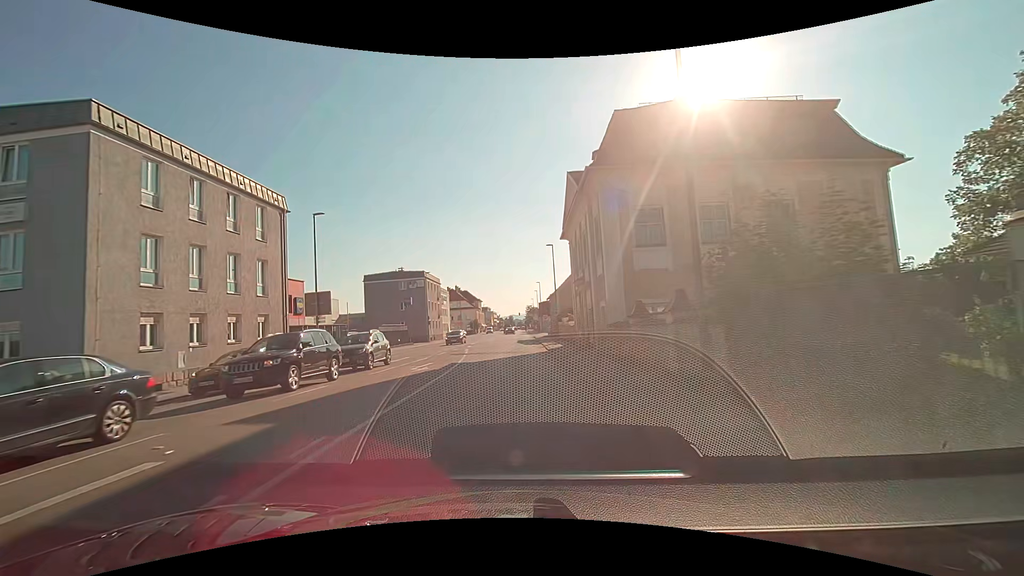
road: tertiary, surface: asphalt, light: Day
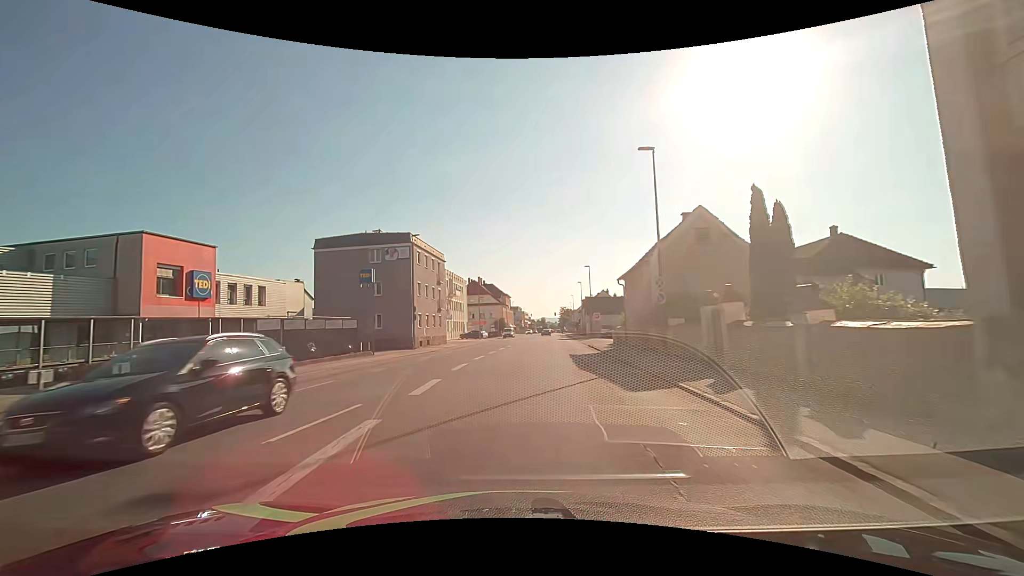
(-1.0, +29.6) m; -3°
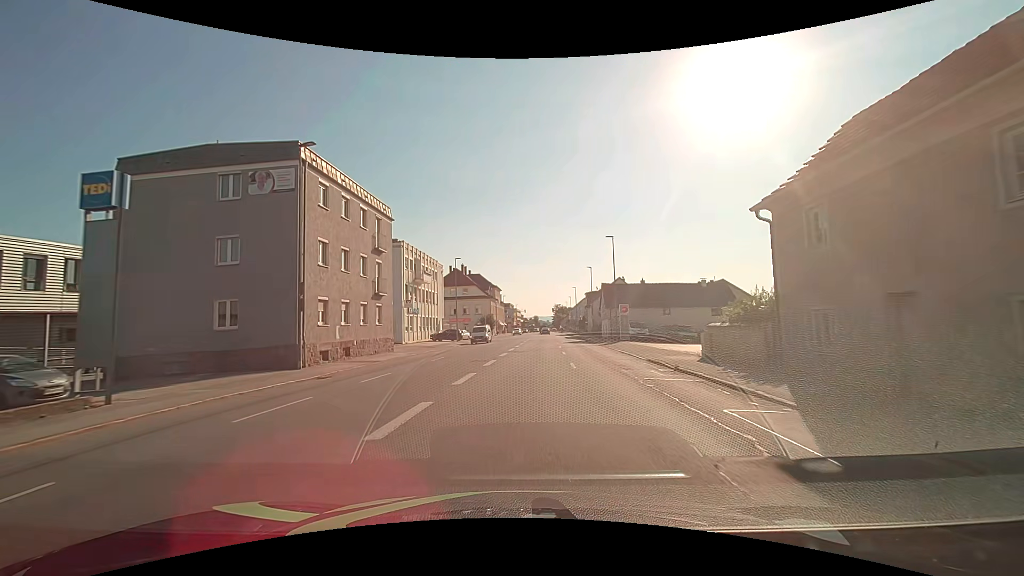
(-0.2, +22.2) m; 0°
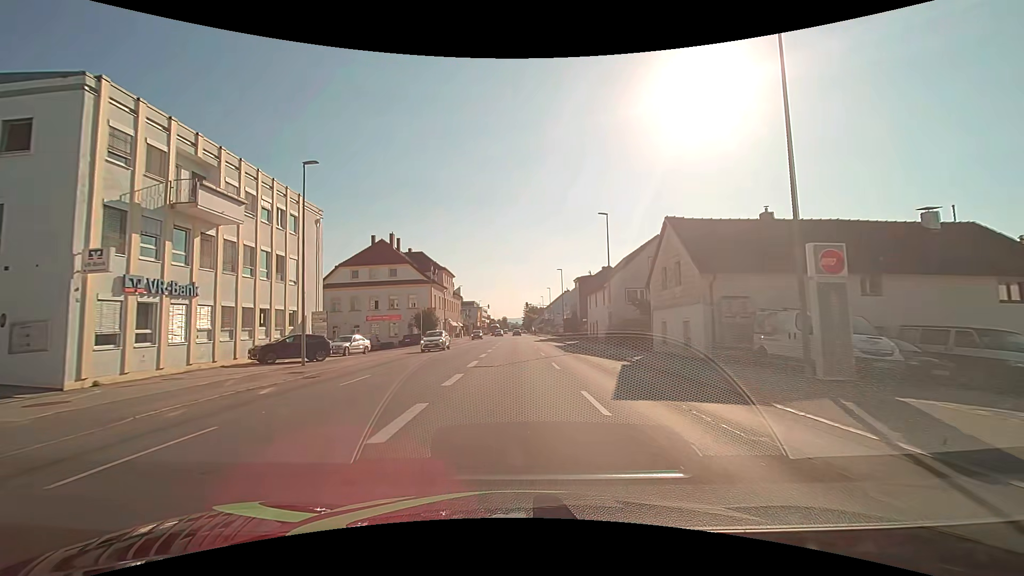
(+1.4, +36.2) m; +4°
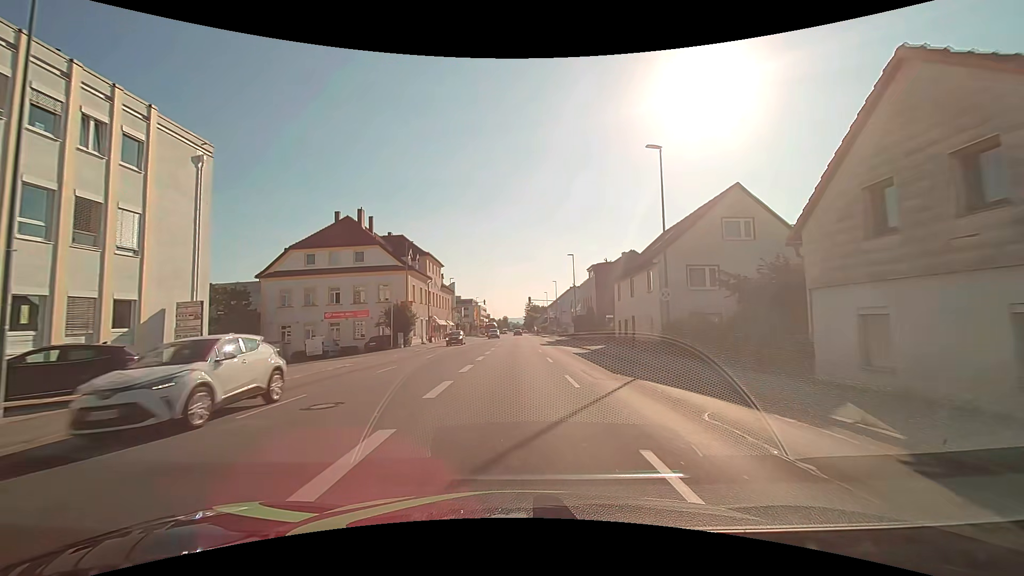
(0.0, +14.5) m; 0°
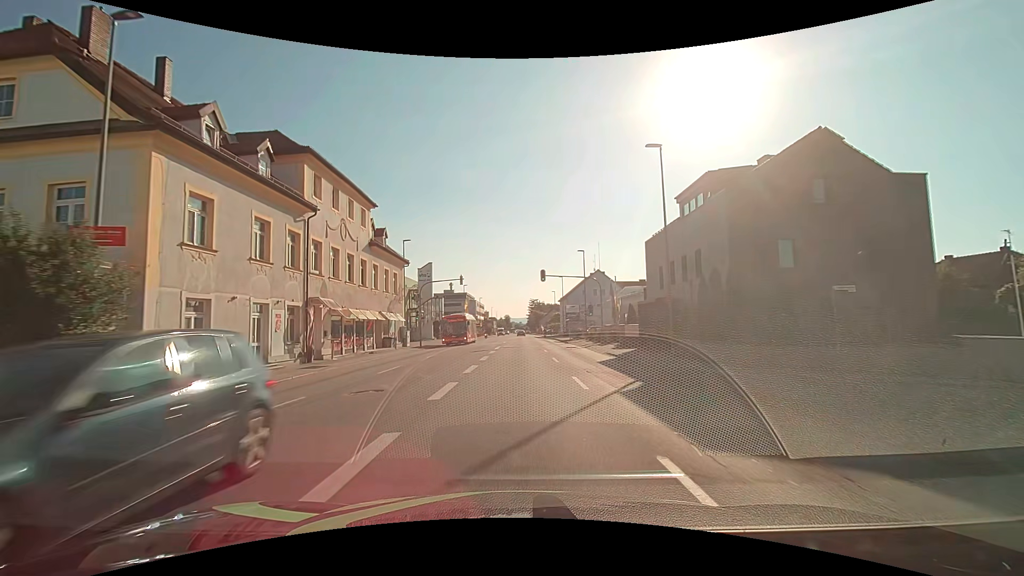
(-0.1, +36.3) m; 0°
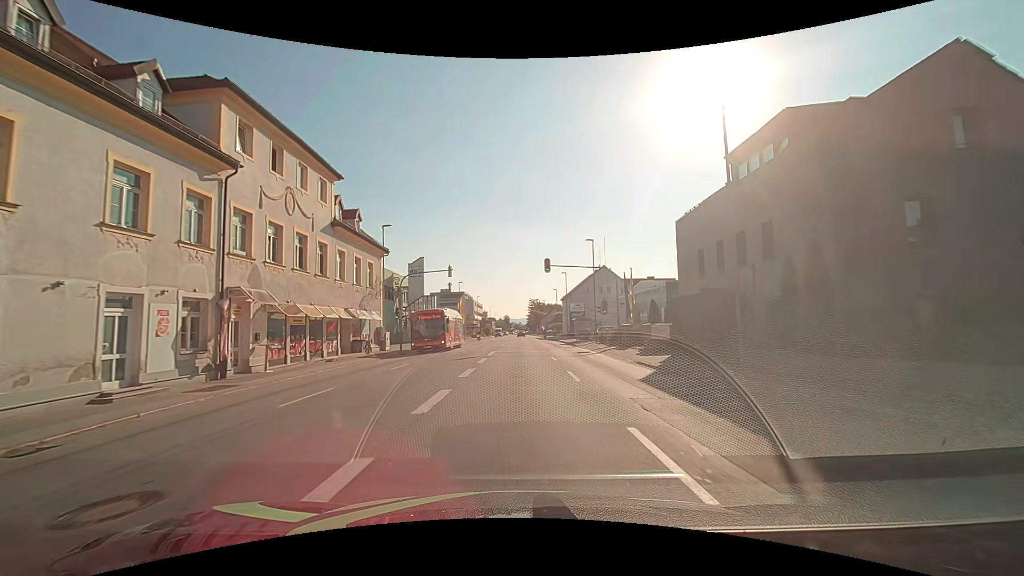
(0.0, +7.3) m; 0°
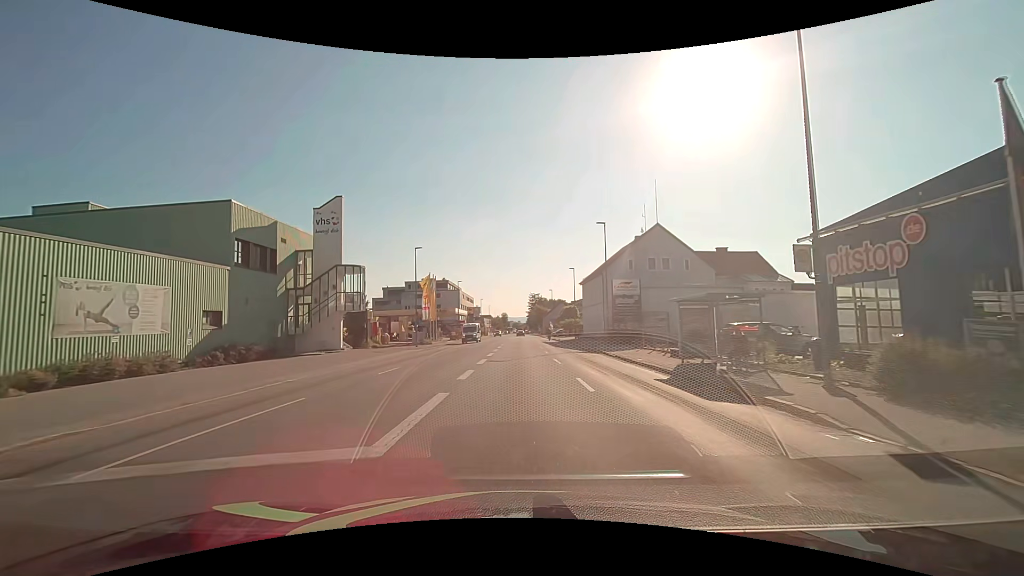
(0.0, +36.7) m; 0°
(0, +10) (0, +20) (0, +30) (0, +40) (0, +50) (0, +60) (0, +70) (0, +80) (0, +90) (0, +100) m
